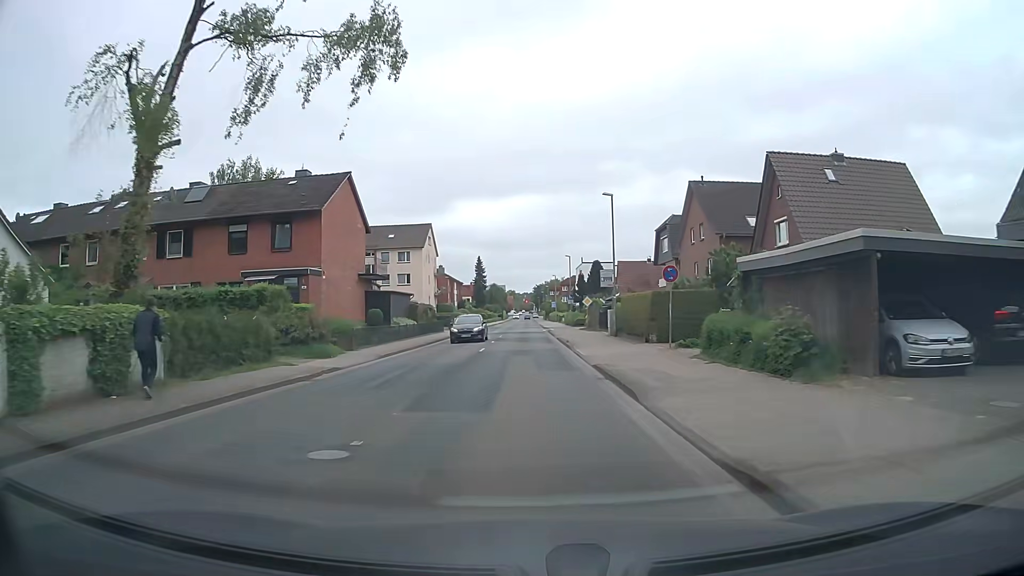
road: tertiary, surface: asphalt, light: Day
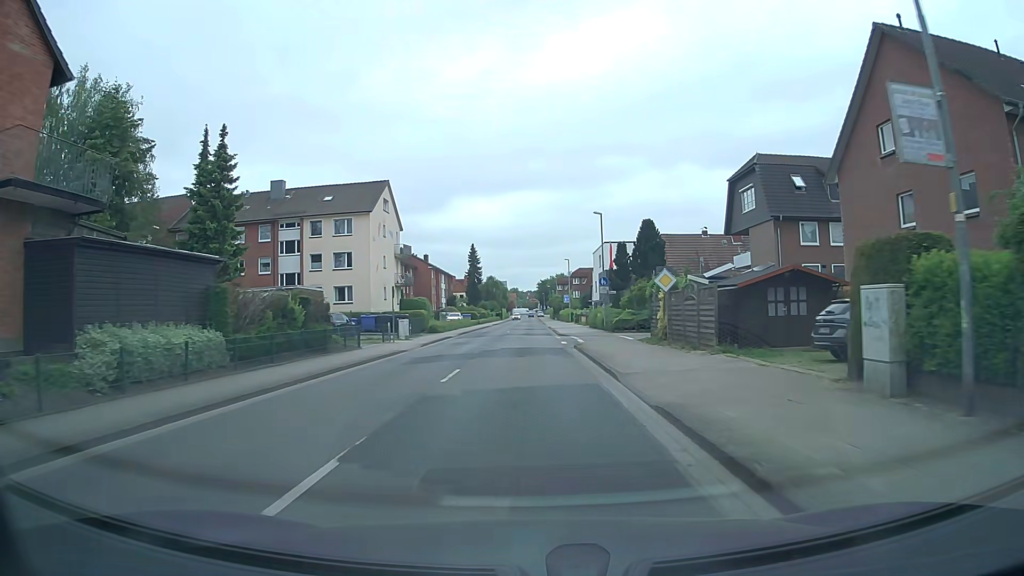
(0.0, +29.6) m; 0°
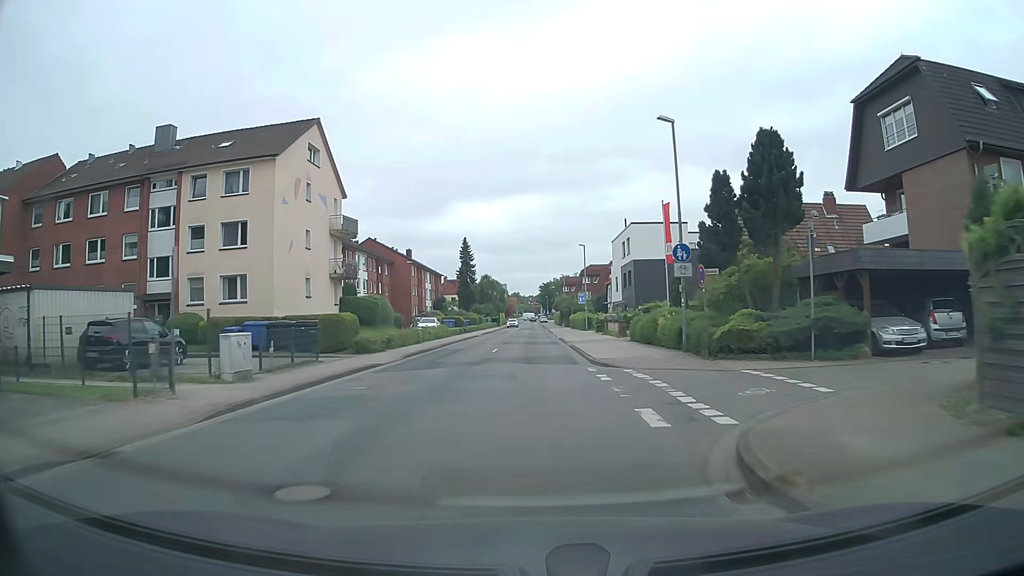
(+0.1, +21.9) m; 0°
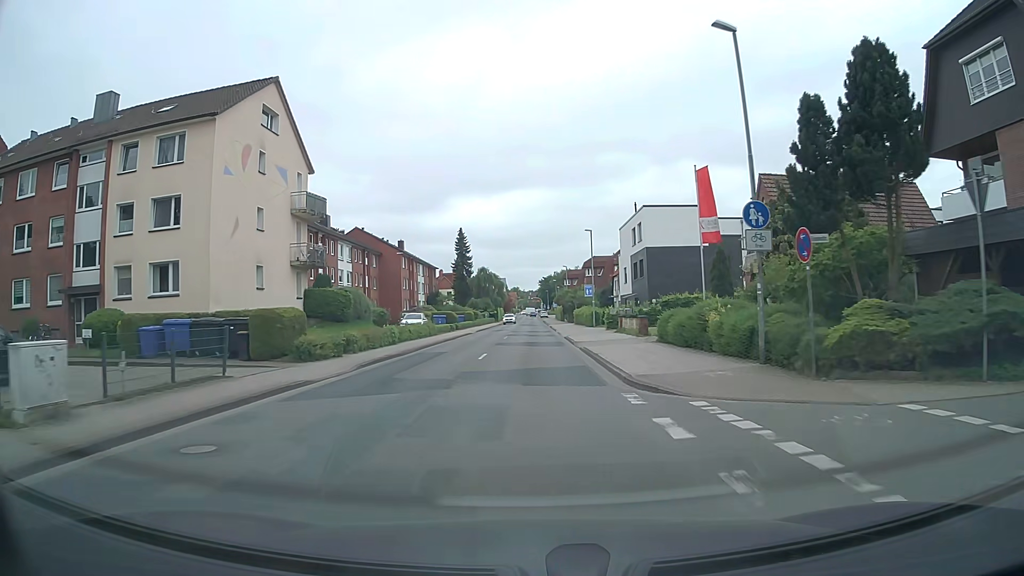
(0.0, +7.3) m; 0°
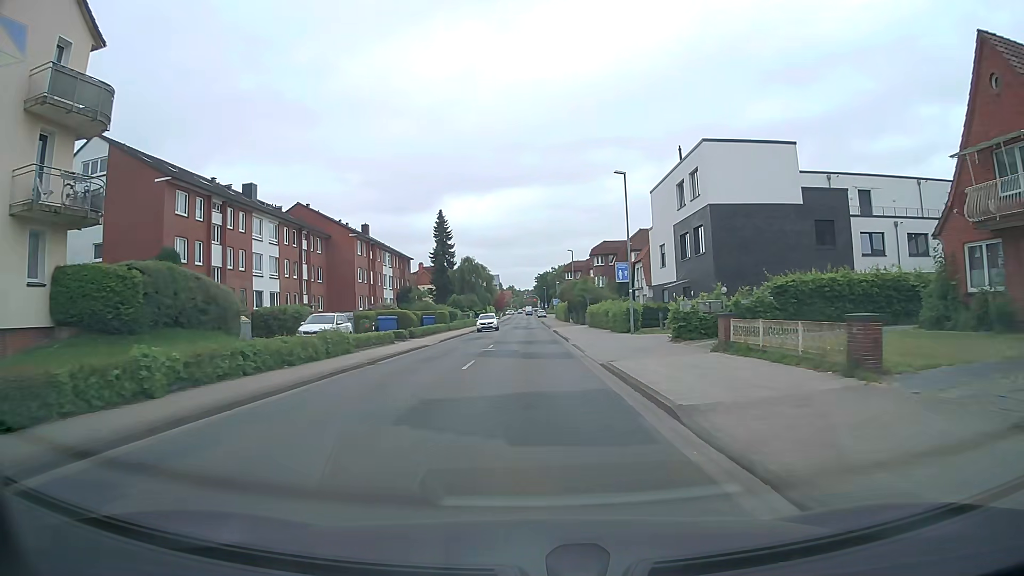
(+0.3, +22.0) m; +1°
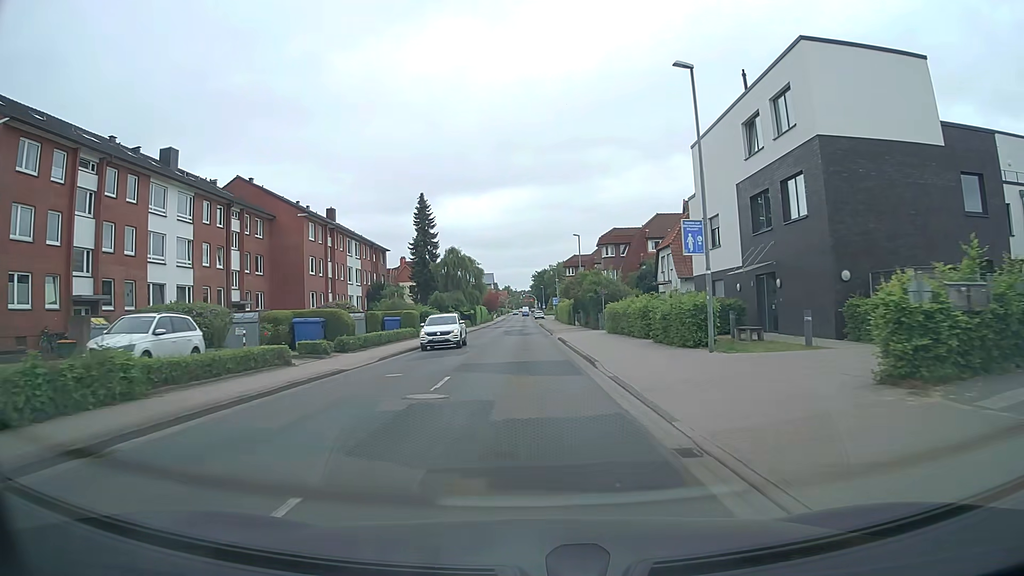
(0.0, +14.7) m; 0°
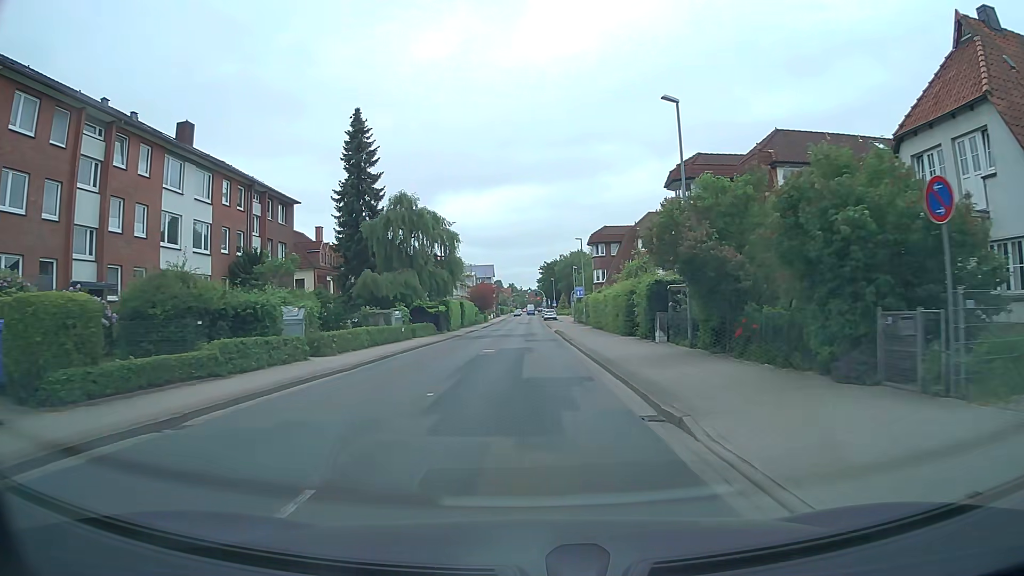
(-0.4, +36.8) m; 0°
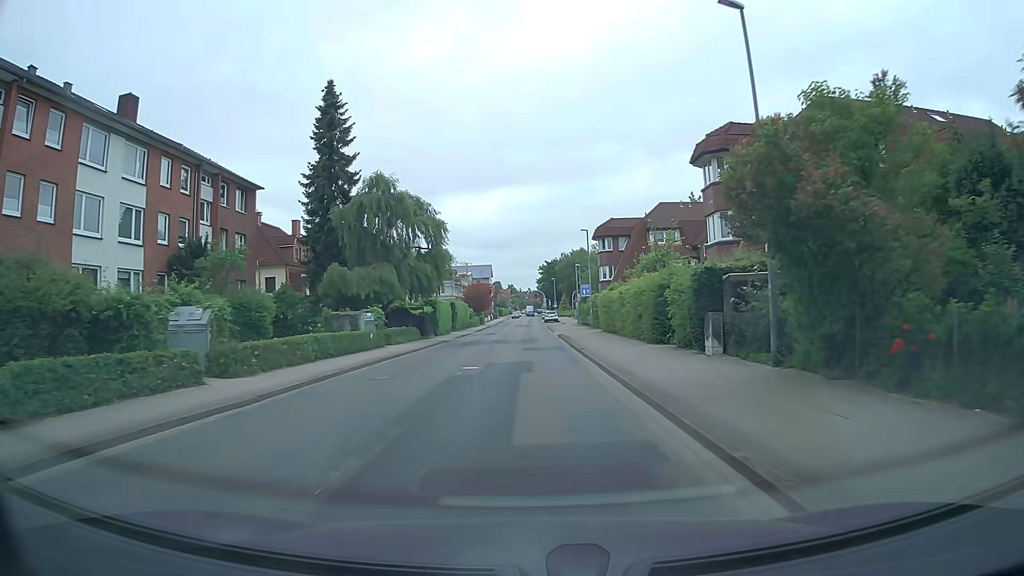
(-0.1, +7.2) m; 0°
(0, +10) (0, +20) (0, +30) (0, +40) (0, +50) (0, +60) (0, +70) (0, +80) (0, +90) (0, +100) m
